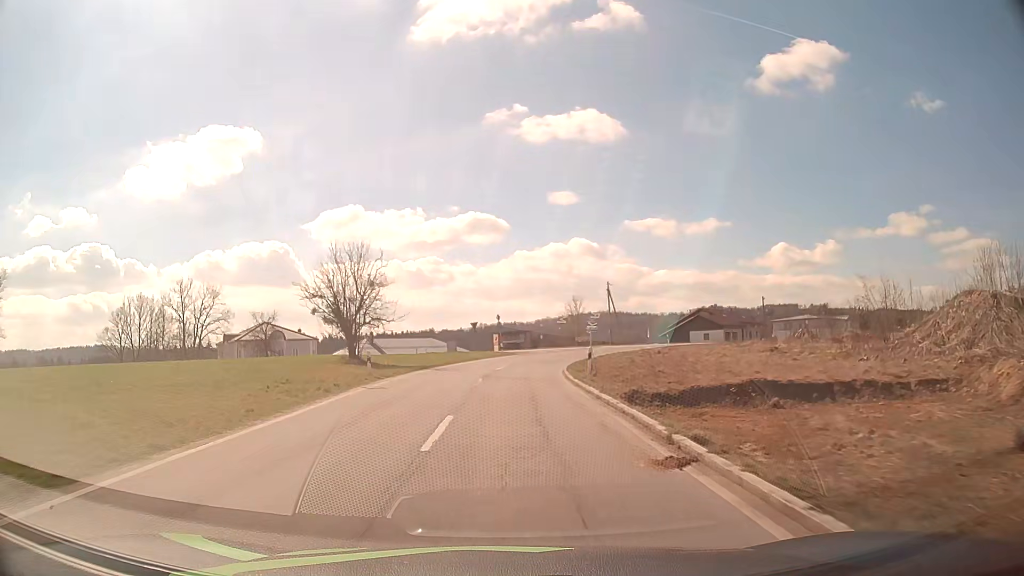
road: tertiary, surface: asphalt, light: Day
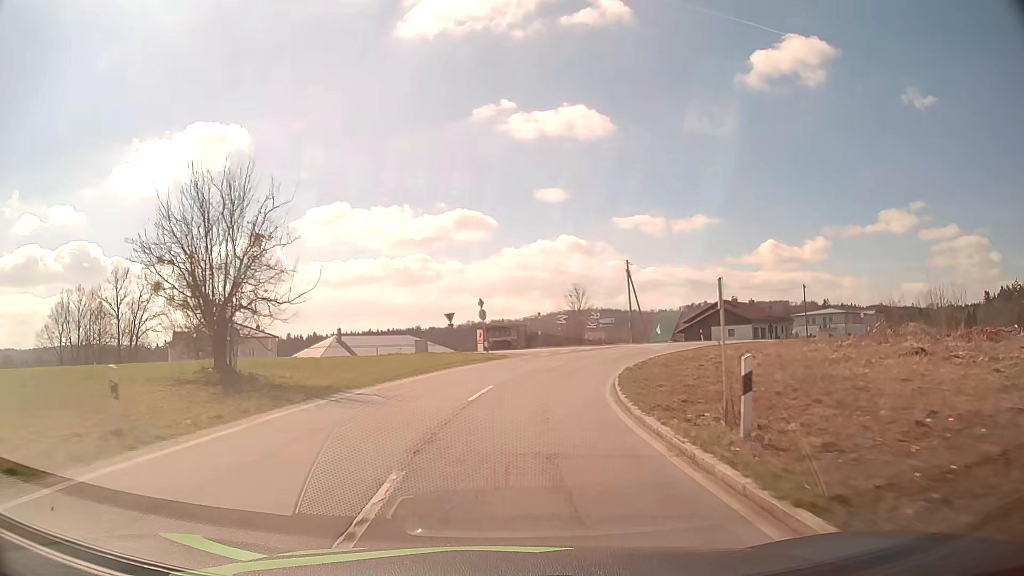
(0.0, +17.3) m; +1°
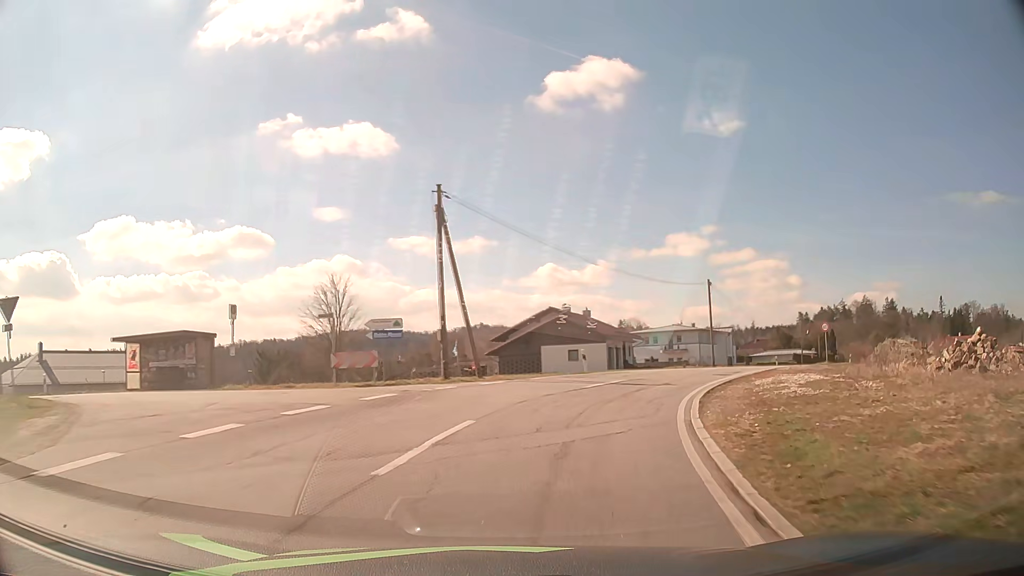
(+3.8, +31.1) m; +18°
(+1, +10) (+4, +20) (+8, +28) (+14, +37) (+20, +45) (+25, +53) (+31, +61) (+37, +69) (+43, +77) (+49, +86) m
